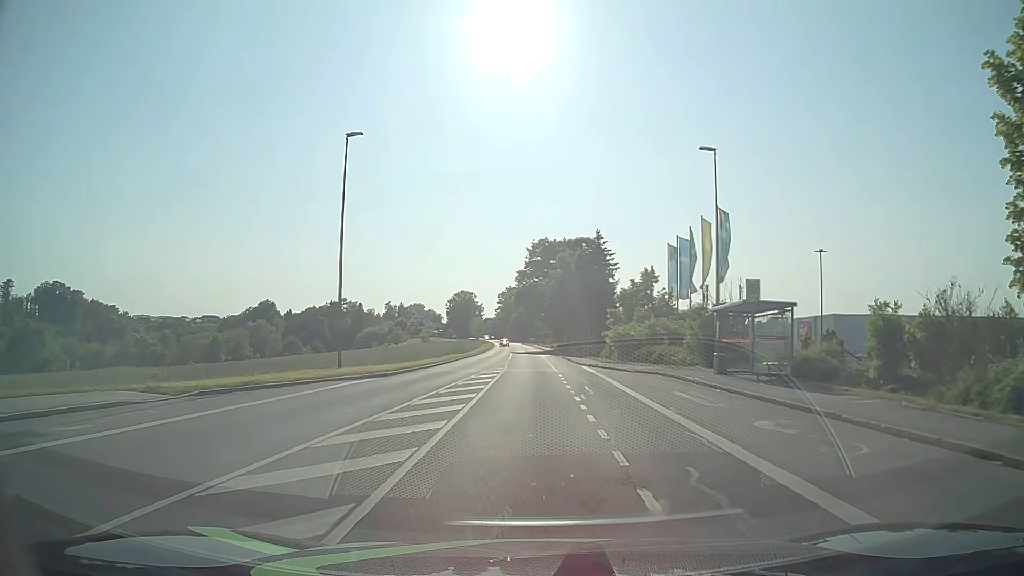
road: tertiary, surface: asphalt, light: Day
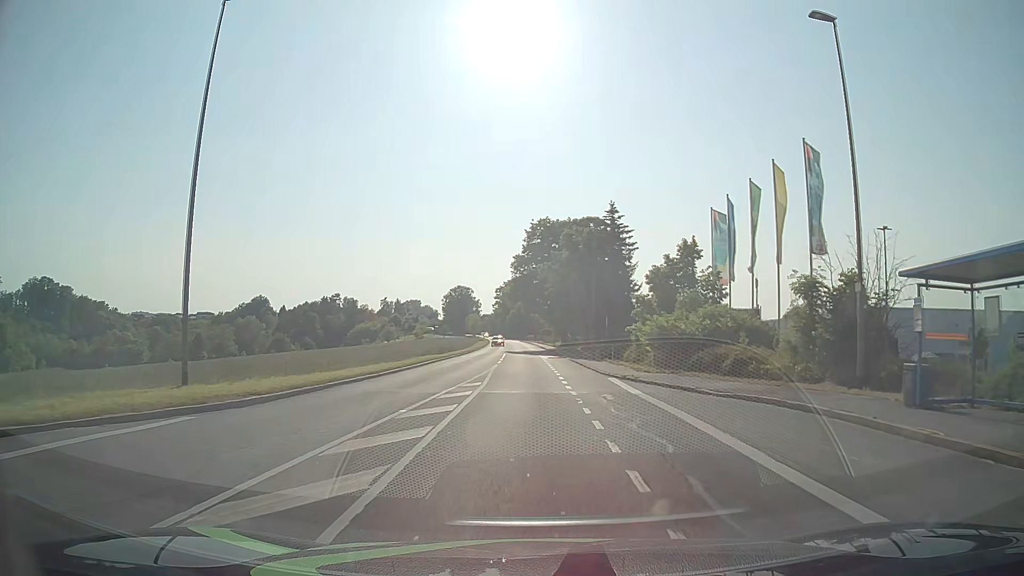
(0.0, +13.5) m; 0°
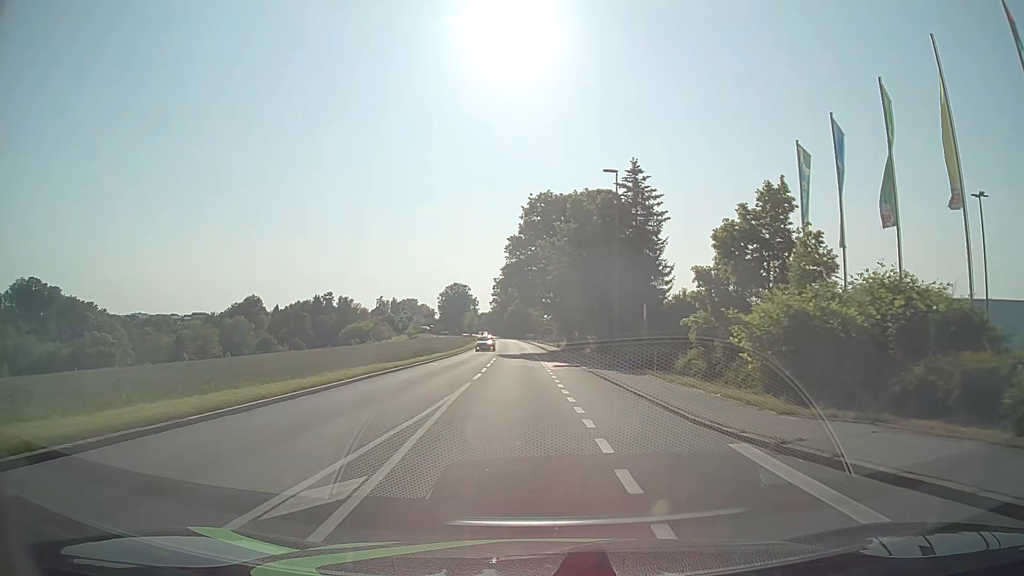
(0.0, +14.0) m; 0°
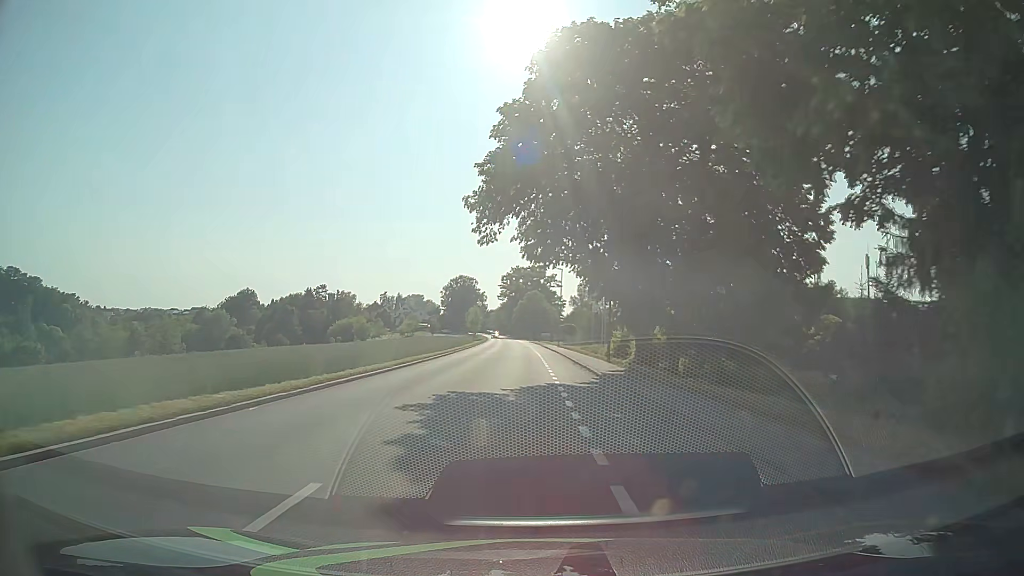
(-0.5, +37.0) m; -1°
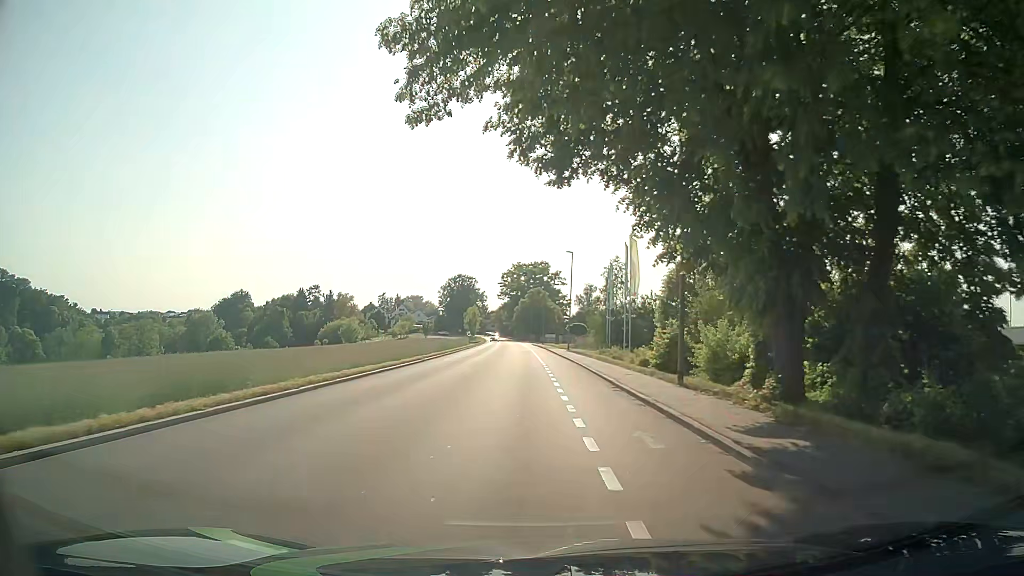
(-0.1, +15.3) m; 0°
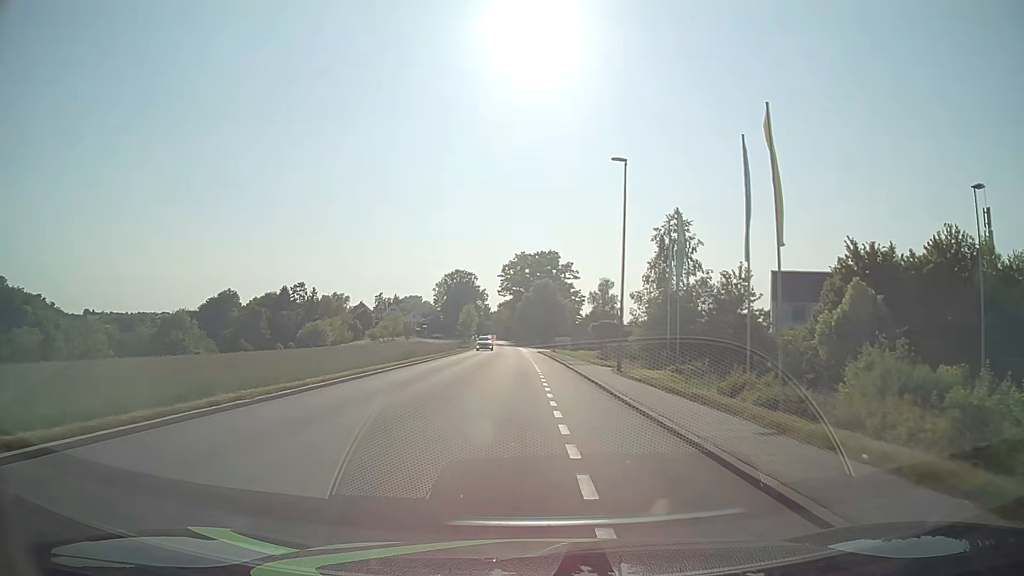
(-0.4, +30.3) m; -1°
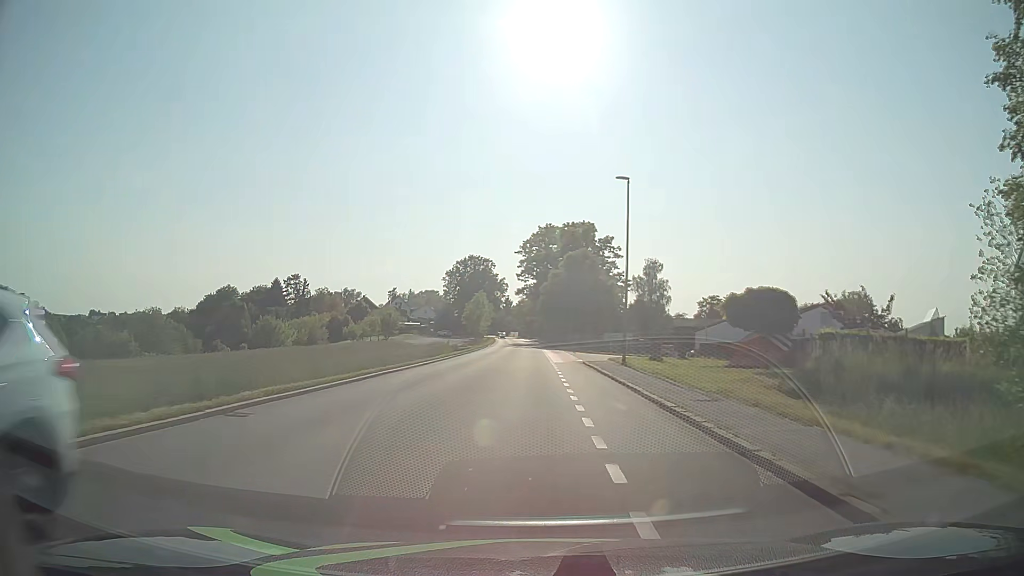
(-0.8, +37.8) m; -2°
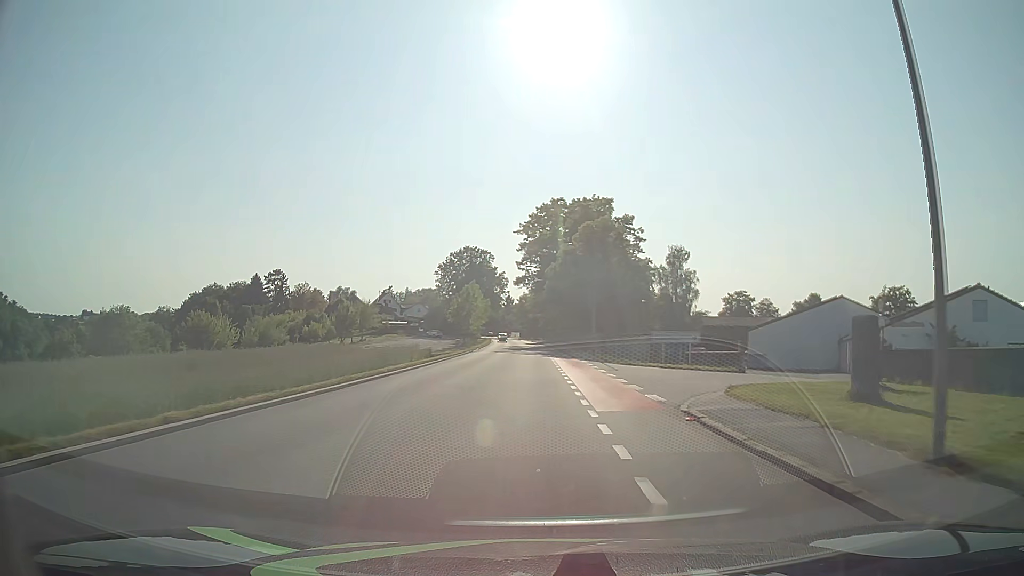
(-0.1, +22.8) m; 0°
(0, +10) (0, +20) (0, +30) (0, +40) (0, +50) (0, +60) (0, +70) (-1, +80) (-1, +90) (-1, +100) m
